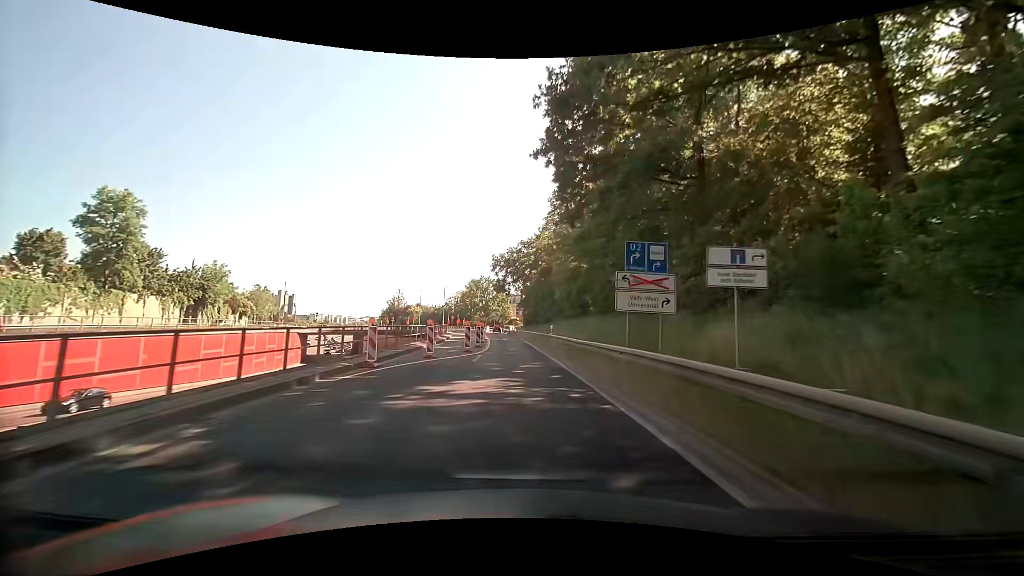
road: trunk_link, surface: asphalt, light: Day
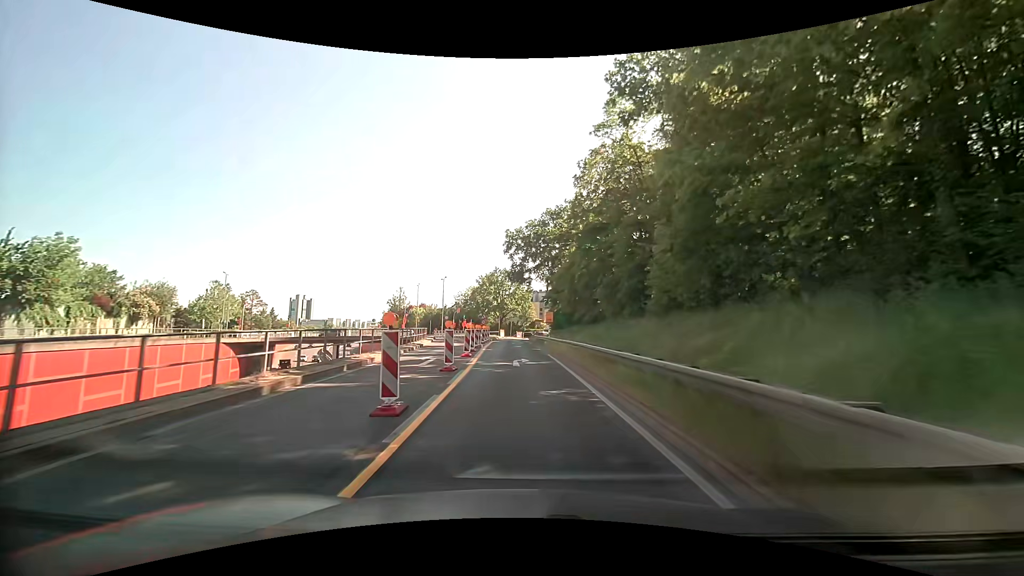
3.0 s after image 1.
(-0.8, +30.5) m; -3°
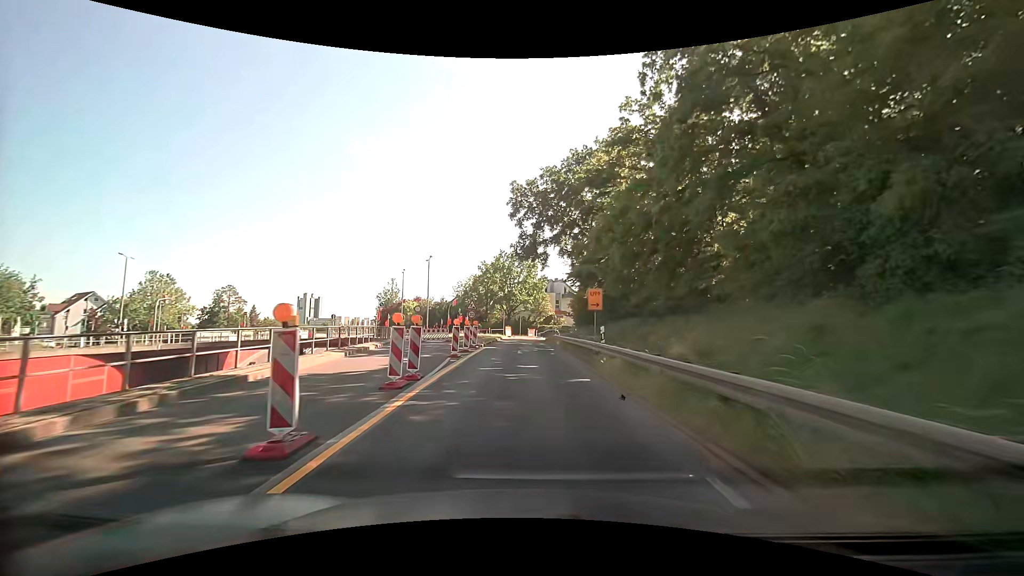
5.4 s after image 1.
(-0.2, +23.0) m; -2°
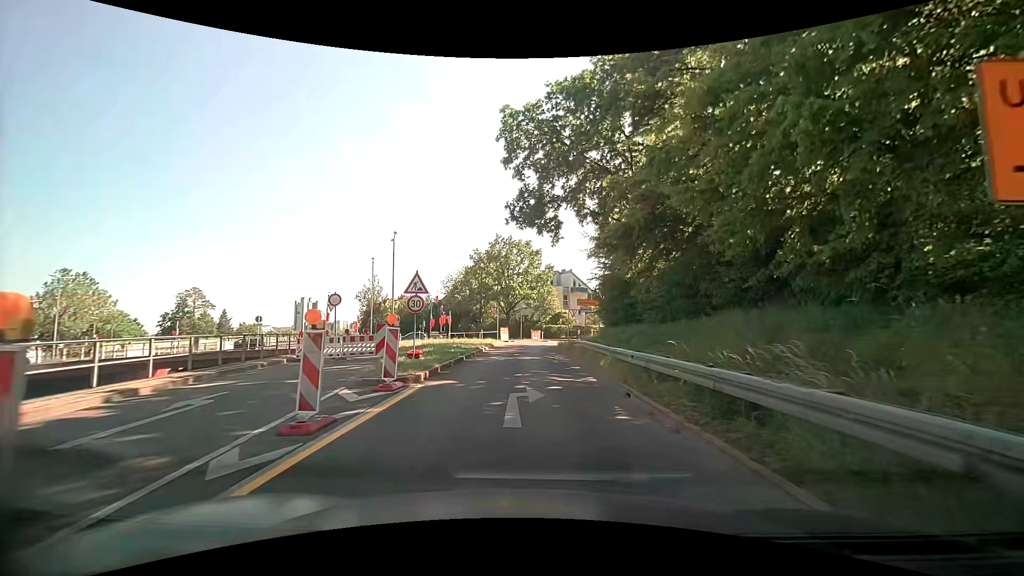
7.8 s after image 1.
(+0.1, +17.9) m; +1°
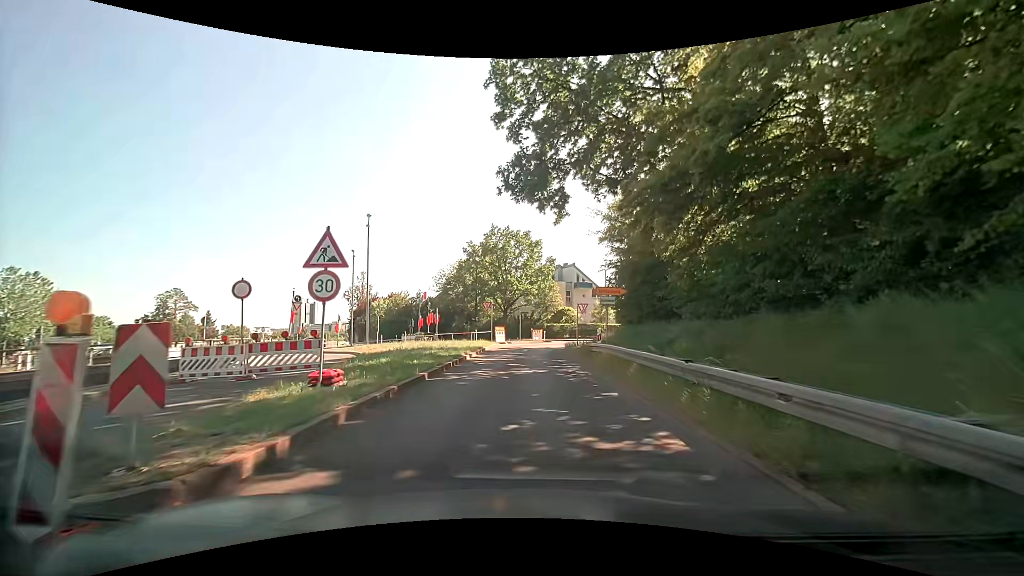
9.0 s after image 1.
(0.0, +7.4) m; 0°
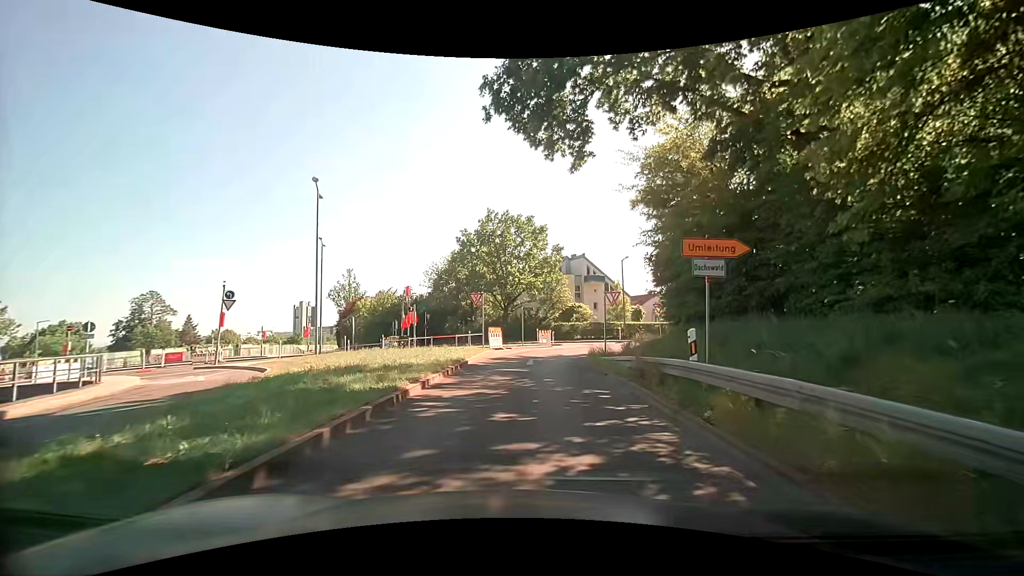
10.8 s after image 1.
(-0.1, +10.5) m; -1°
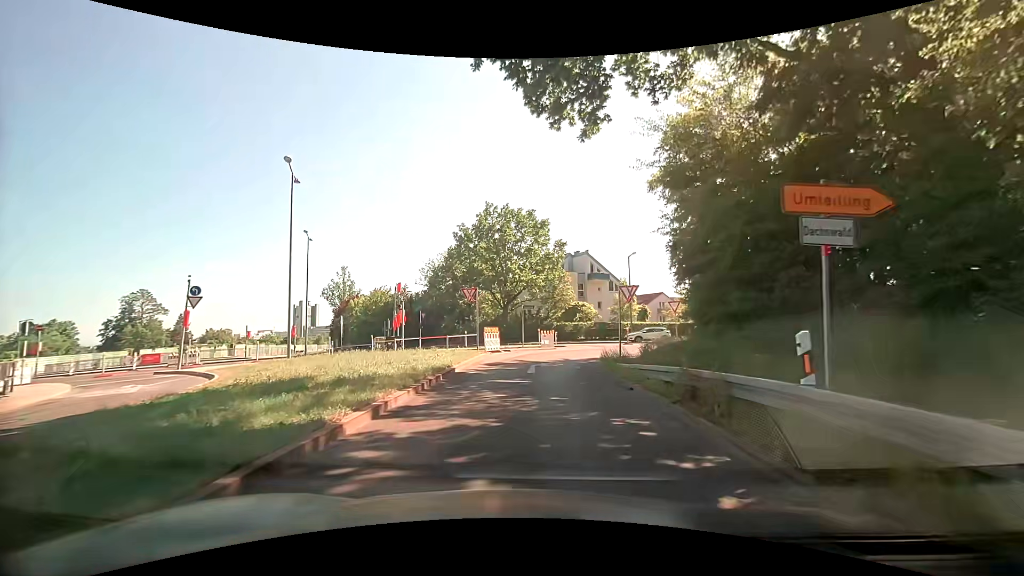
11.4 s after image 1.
(-0.1, +3.5) m; -1°
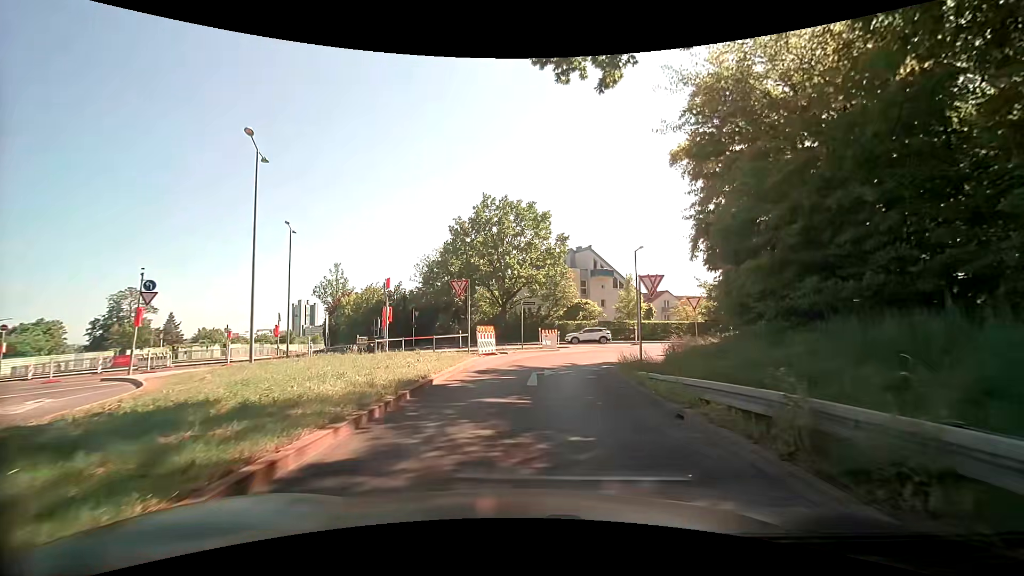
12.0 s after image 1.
(0.0, +3.6) m; 0°
(0, +10) (+1, +20) (+5, +29) (+12, +36) (+21, +40) (+31, +43) (+40, +45) (+50, +47) (+60, +48) (+70, +50) m
